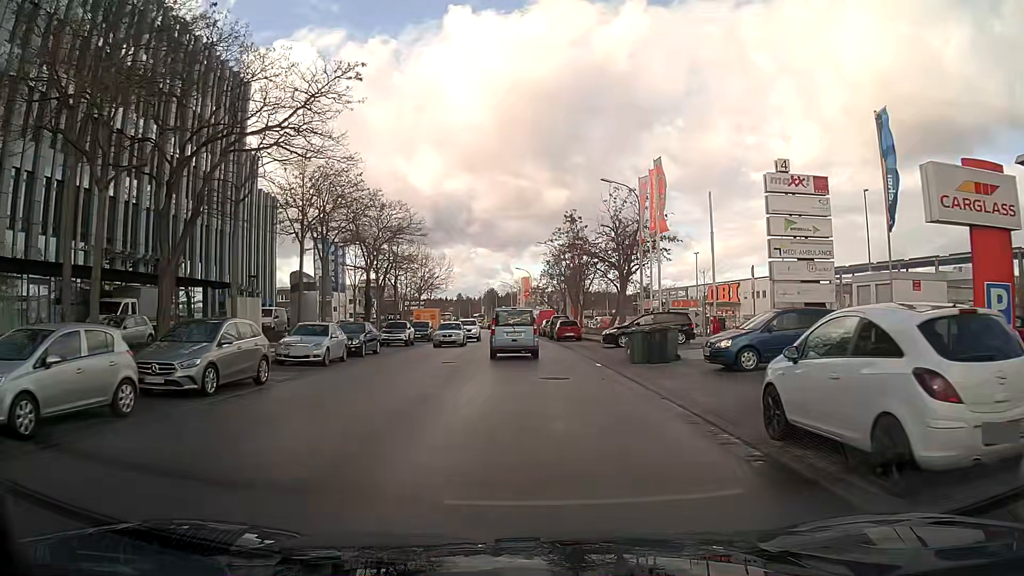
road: tertiary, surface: asphalt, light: Day
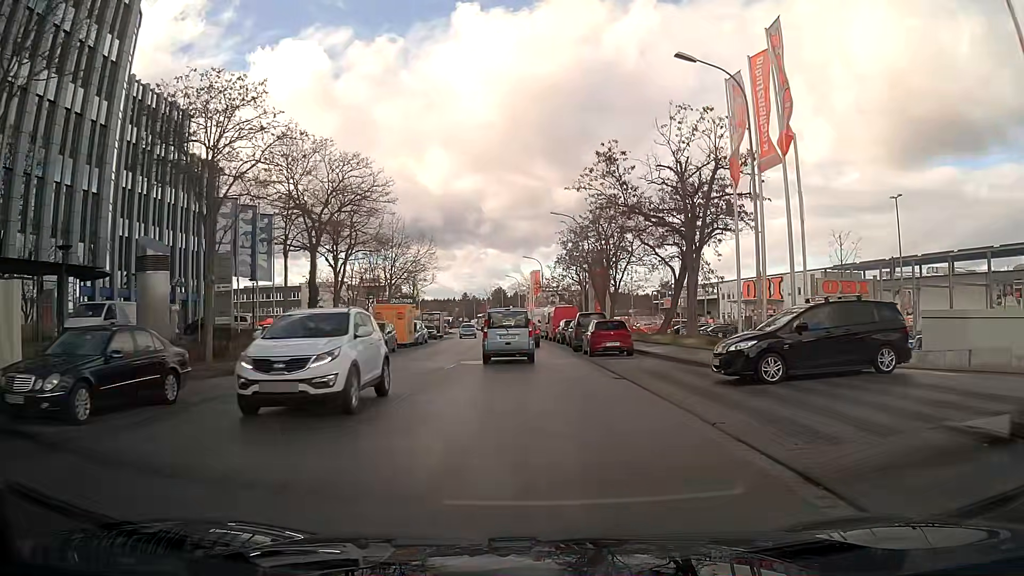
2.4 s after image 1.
(-0.1, +19.1) m; -1°
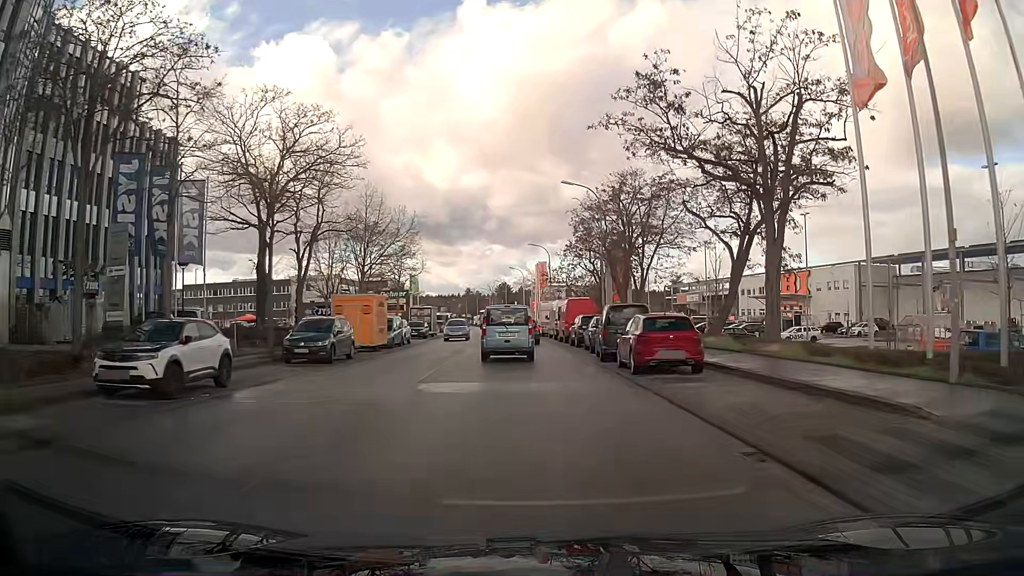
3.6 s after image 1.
(0.0, +9.9) m; 0°
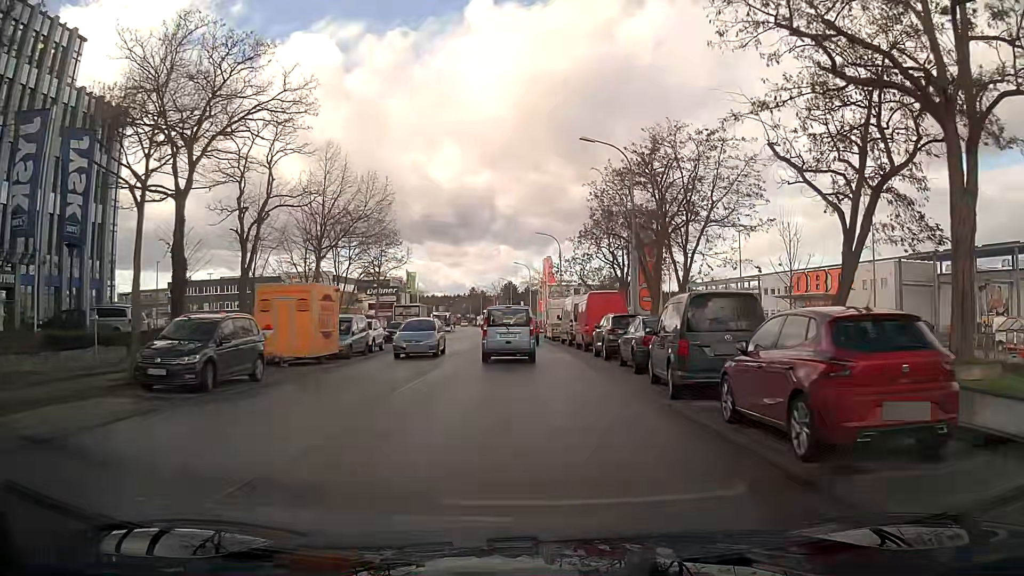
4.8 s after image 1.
(0.0, +9.9) m; -1°
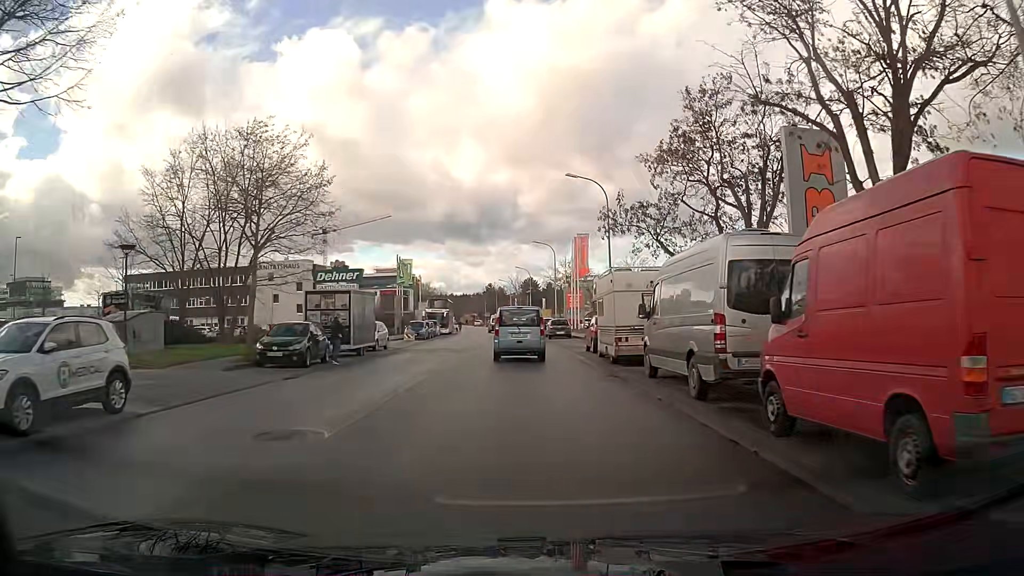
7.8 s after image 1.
(-0.6, +24.4) m; -2°
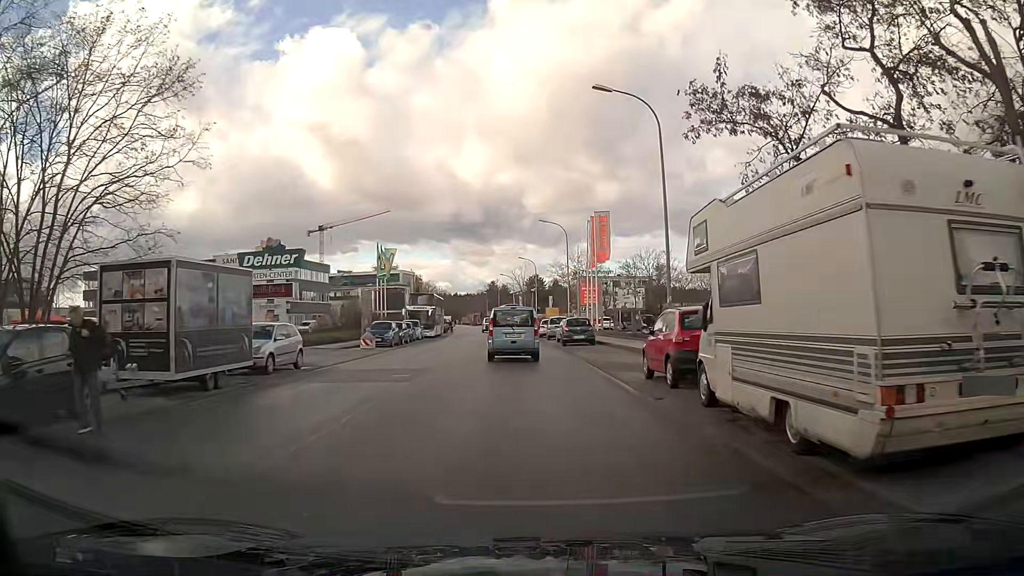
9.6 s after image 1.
(-0.1, +14.5) m; -1°
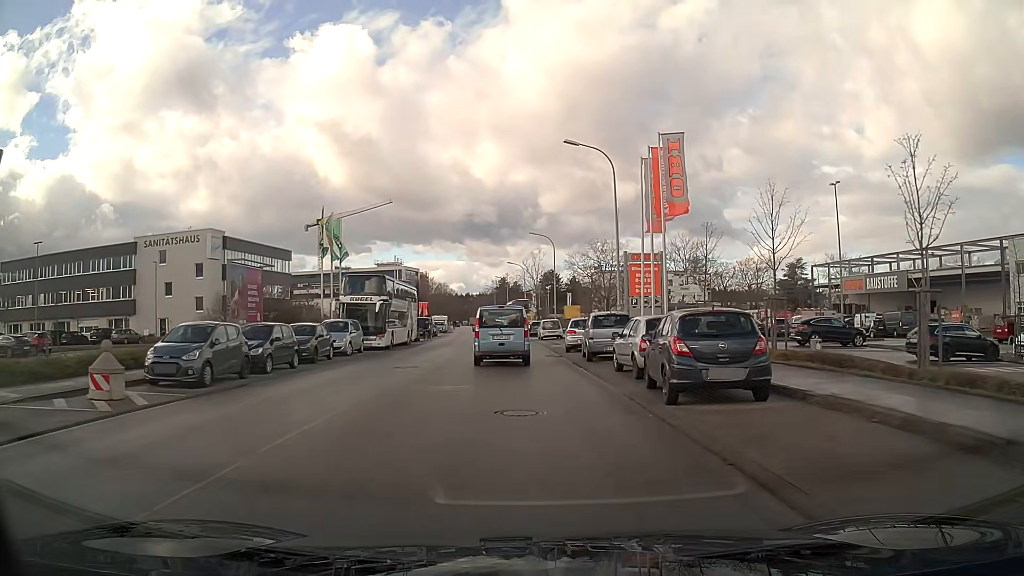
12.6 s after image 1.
(-0.2, +24.5) m; -1°
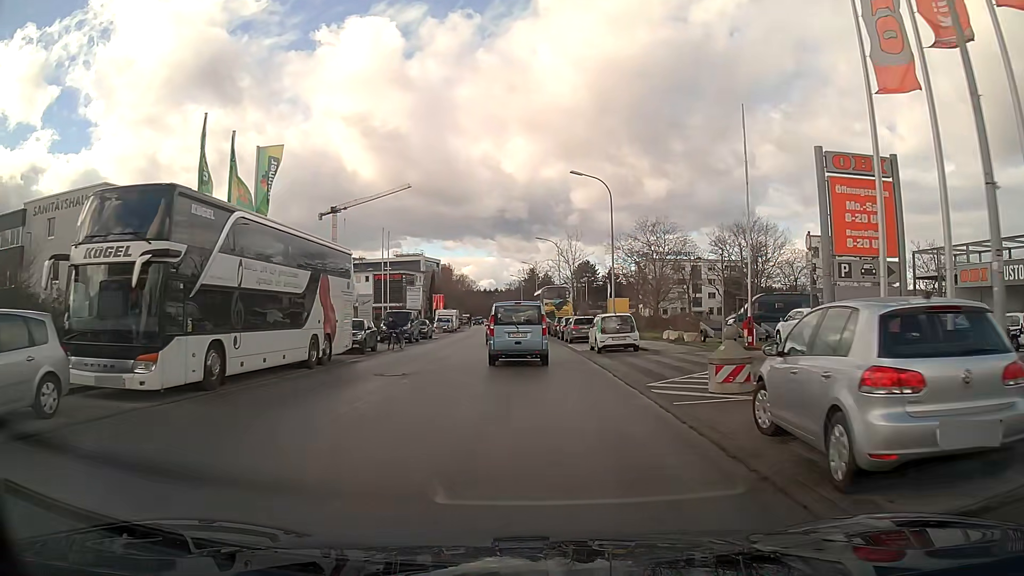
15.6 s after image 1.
(-0.6, +24.2) m; -2°
(0, +10) (0, +20) (-1, +30) (-1, +40) (-1, +50) (-2, +60) (-2, +70) (-3, +80) (-4, +90) (-5, +100) m
